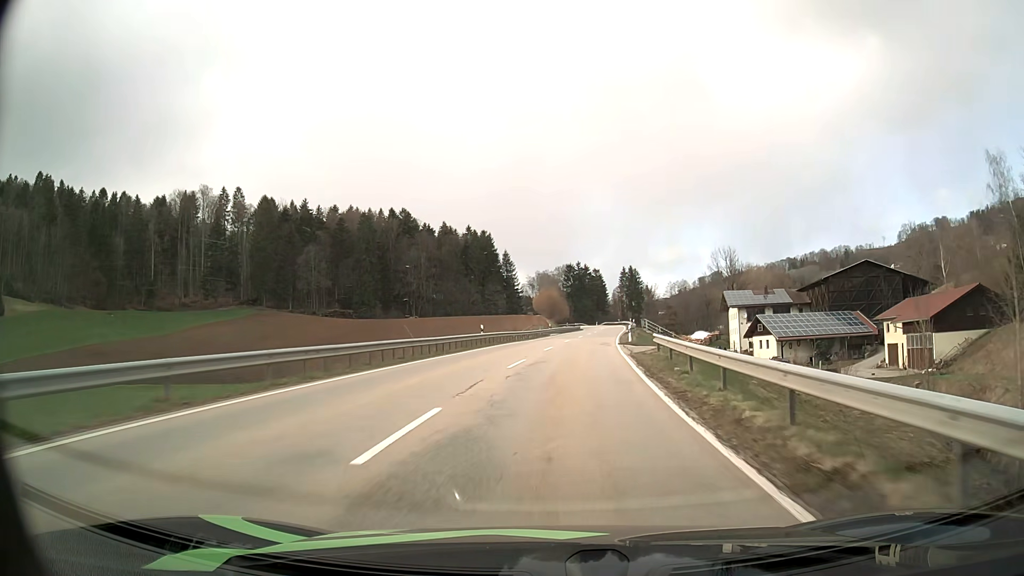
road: secondary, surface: asphalt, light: Day
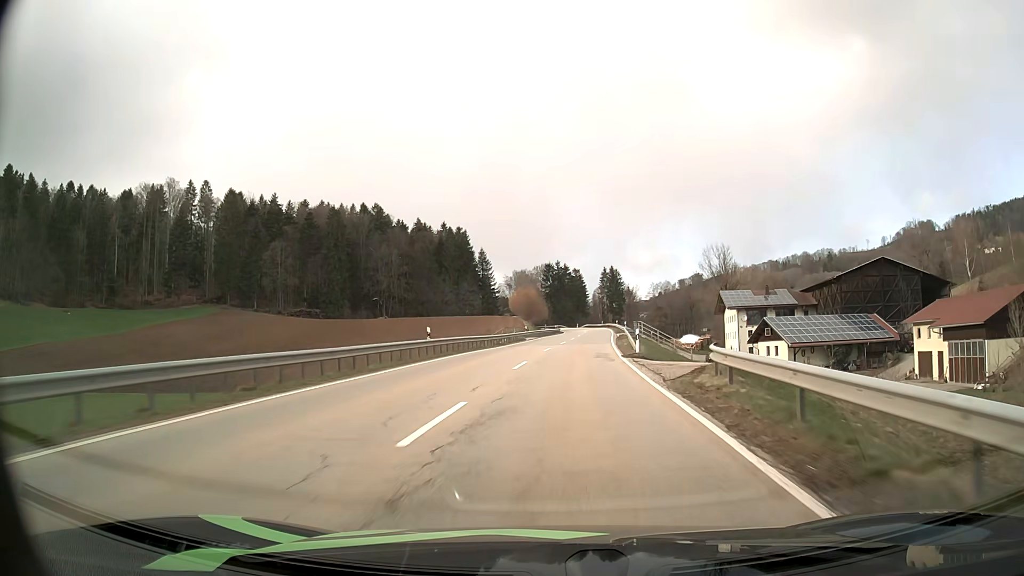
(+0.2, +12.1) m; +2°
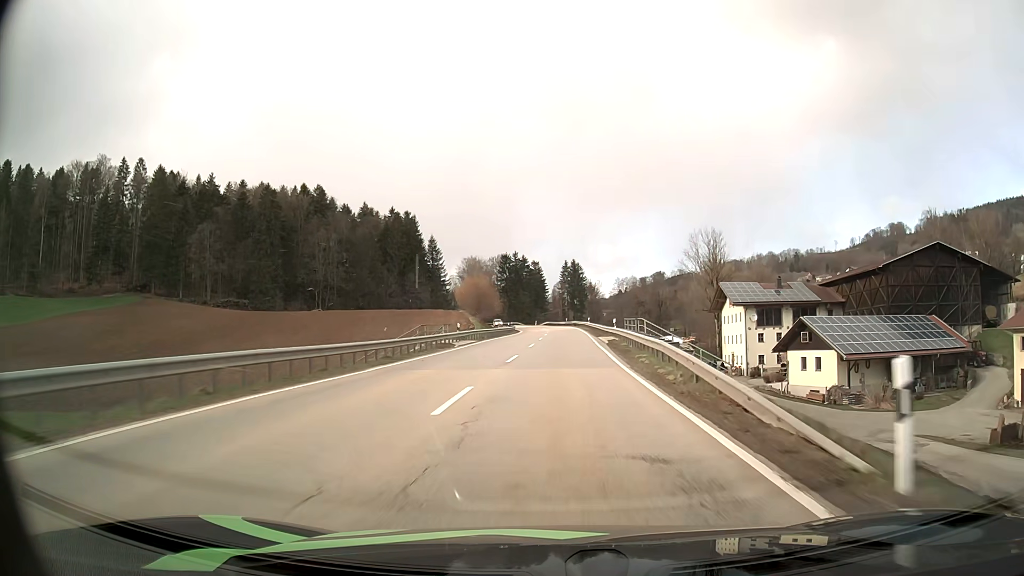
(+0.7, +24.0) m; +4°
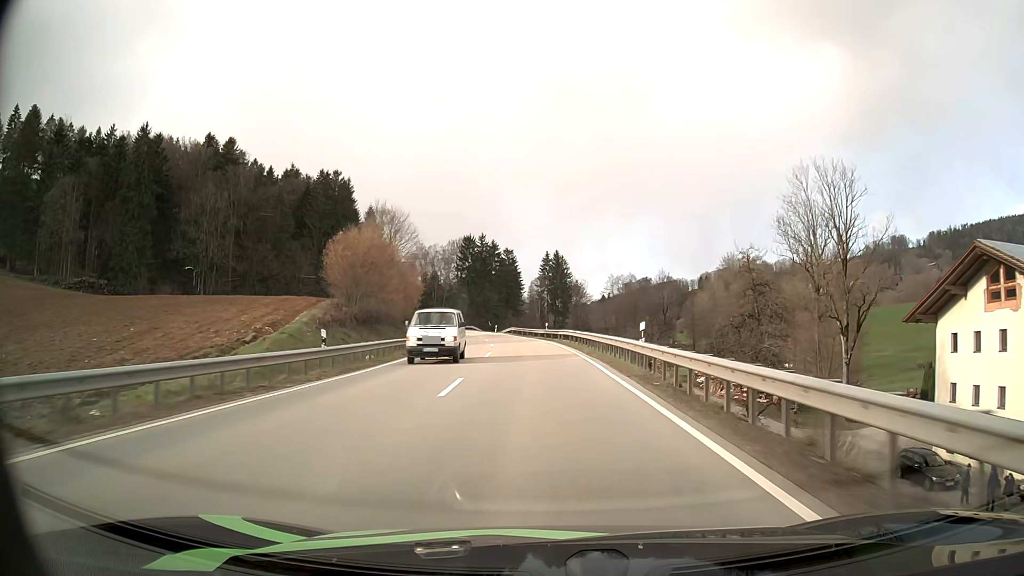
(+1.6, +59.2) m; +2°
(0, +10) (0, +20) (-1, +30) (-1, +40) (-2, +50) (-4, +60) (-5, +70) (-7, +80) (-9, +89) (-11, +99) m
